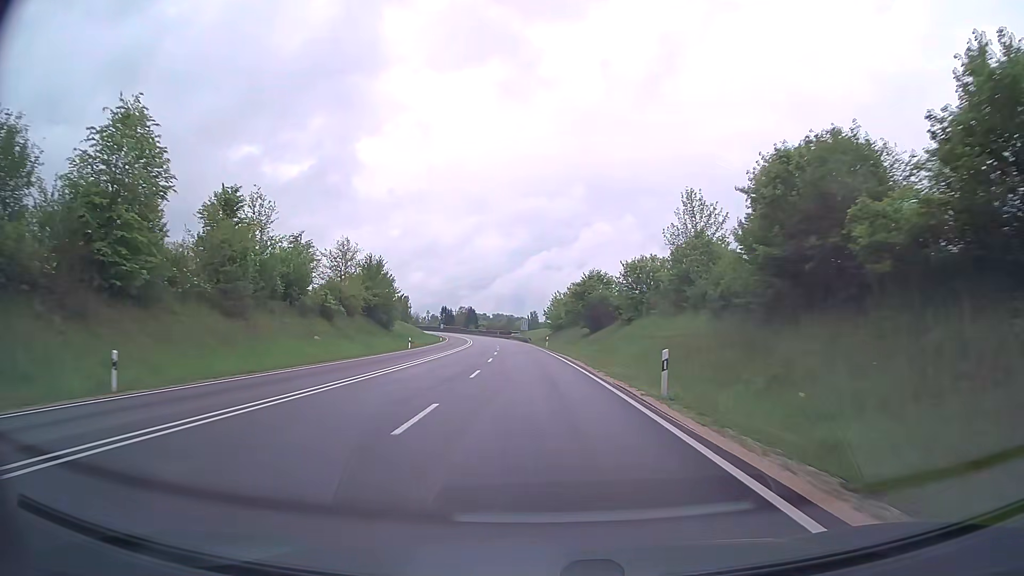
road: trunk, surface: asphalt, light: Day
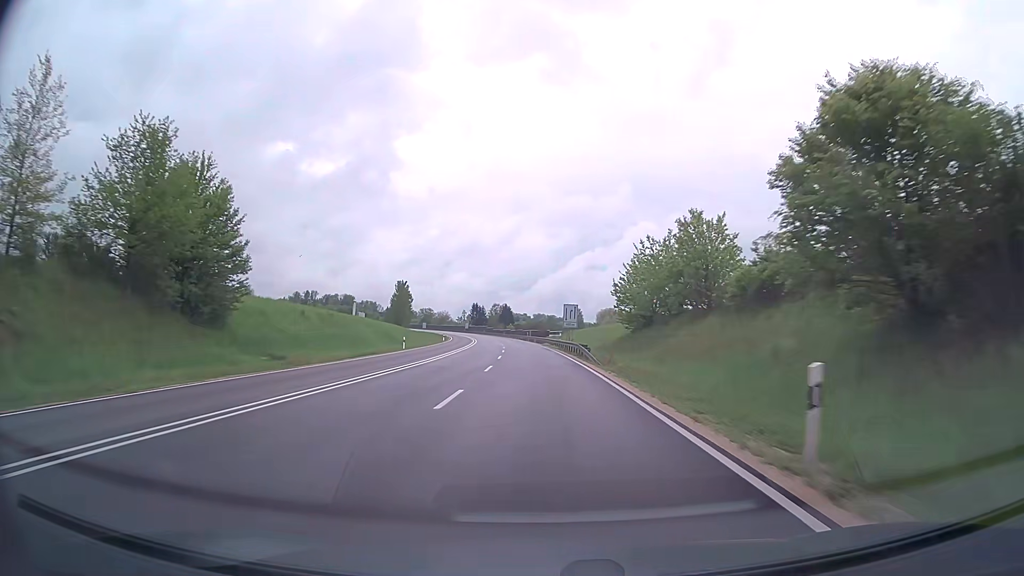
(-2.0, +57.7) m; -4°
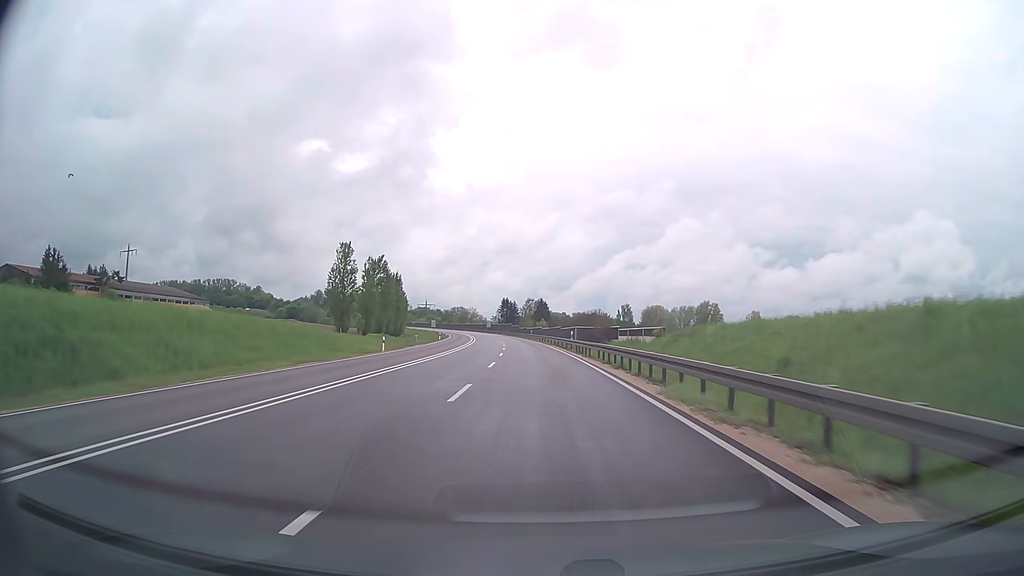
(-1.7, +59.7) m; -3°
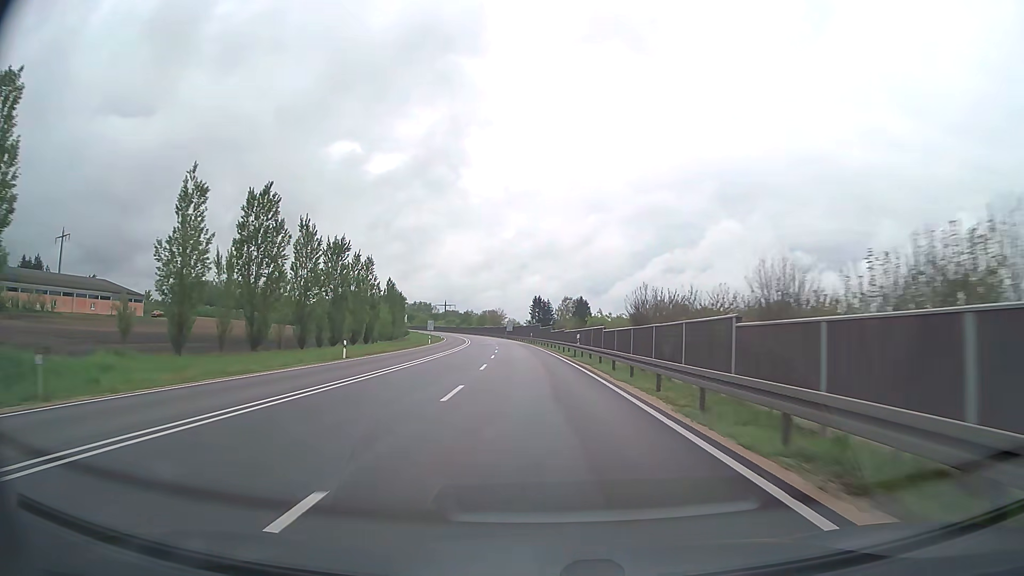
(-1.6, +59.8) m; -3°
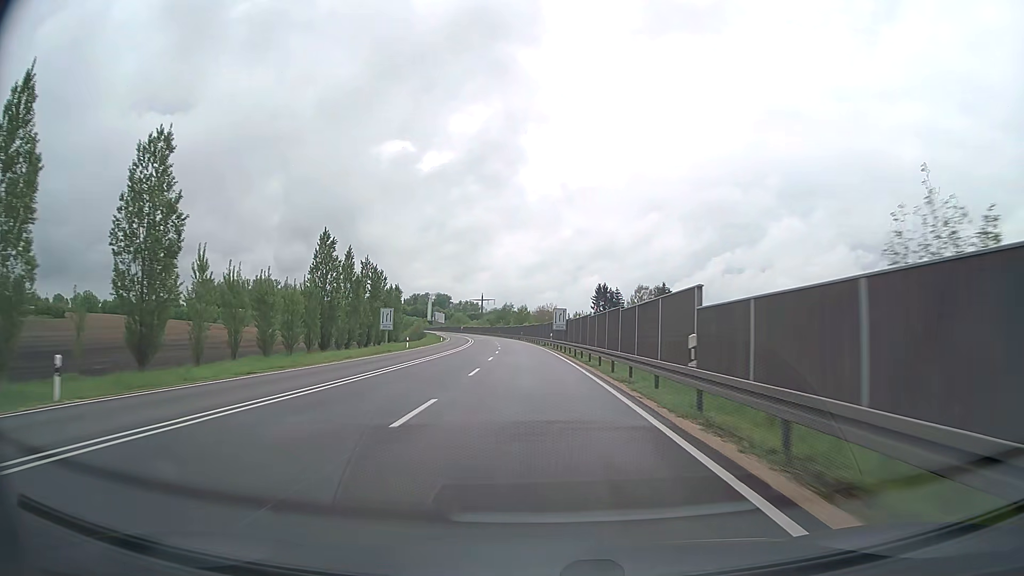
(-3.1, +76.7) m; -5°
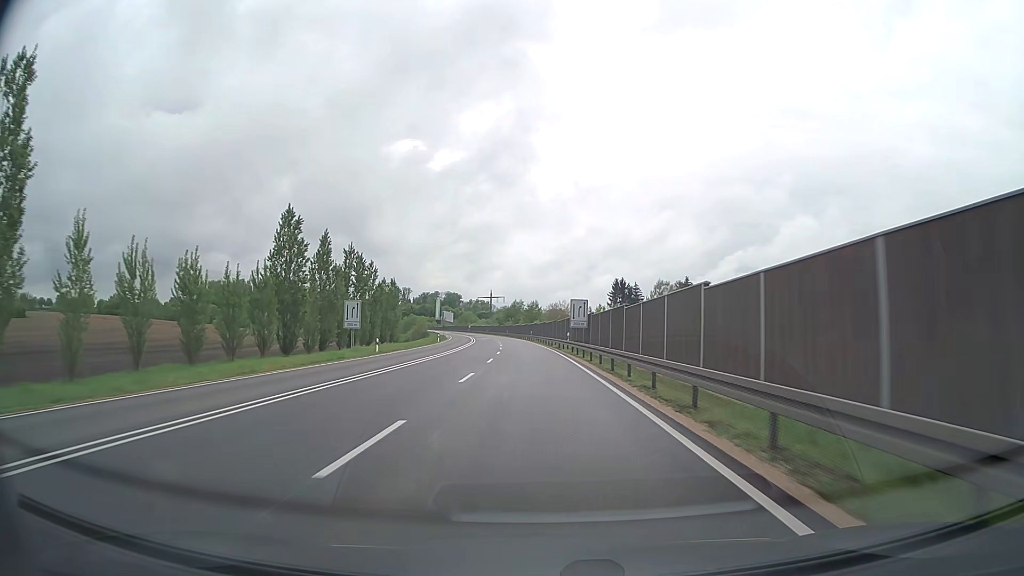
(-0.2, +15.6) m; -1°
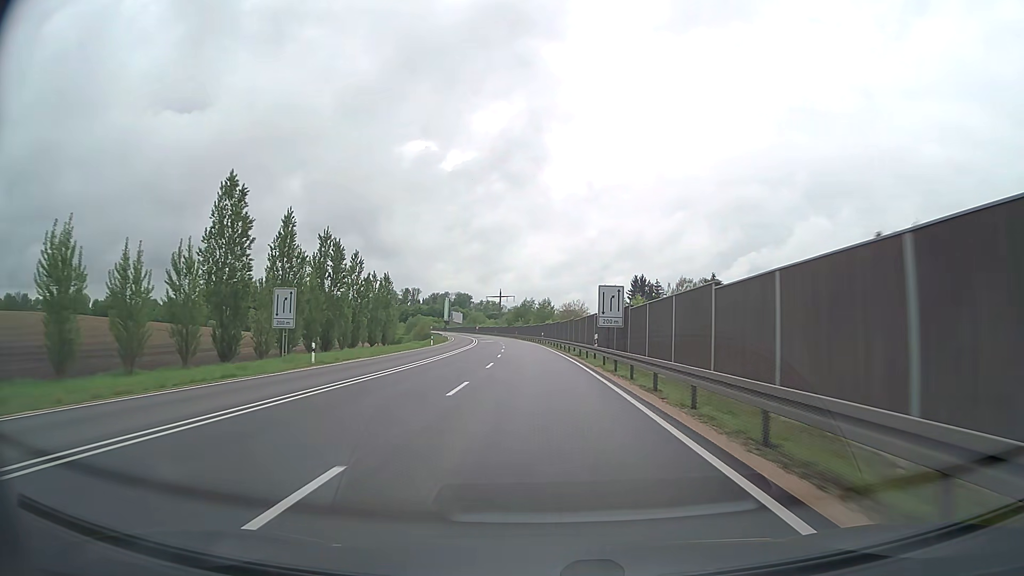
(-0.1, +15.6) m; -1°
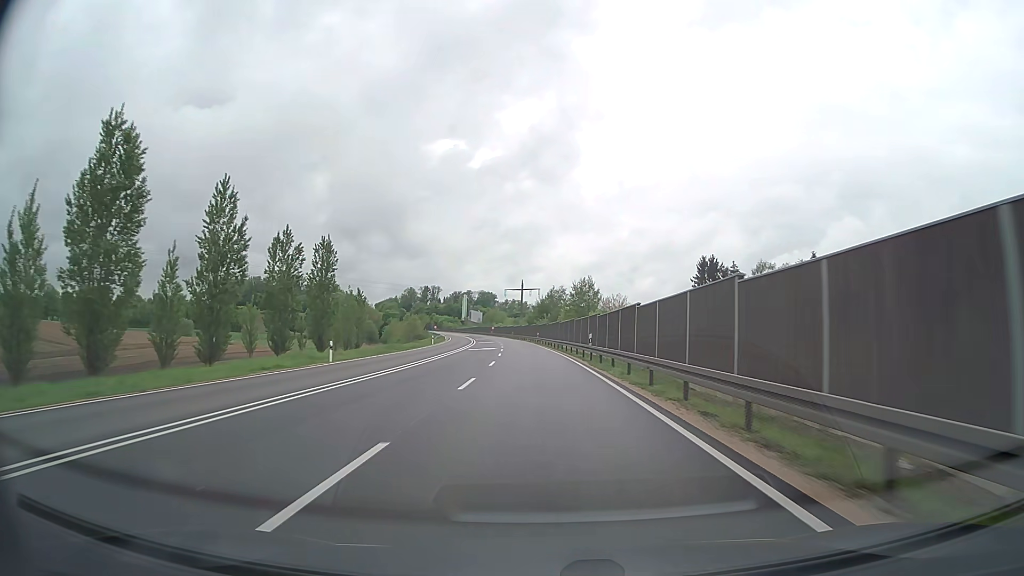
(-1.0, +47.0) m; -2°
(0, +10) (0, +20) (0, +30) (-1, +40) (-1, +50) (-2, +60) (-2, +70) (-3, +80) (-4, +90) (-5, +100) m
